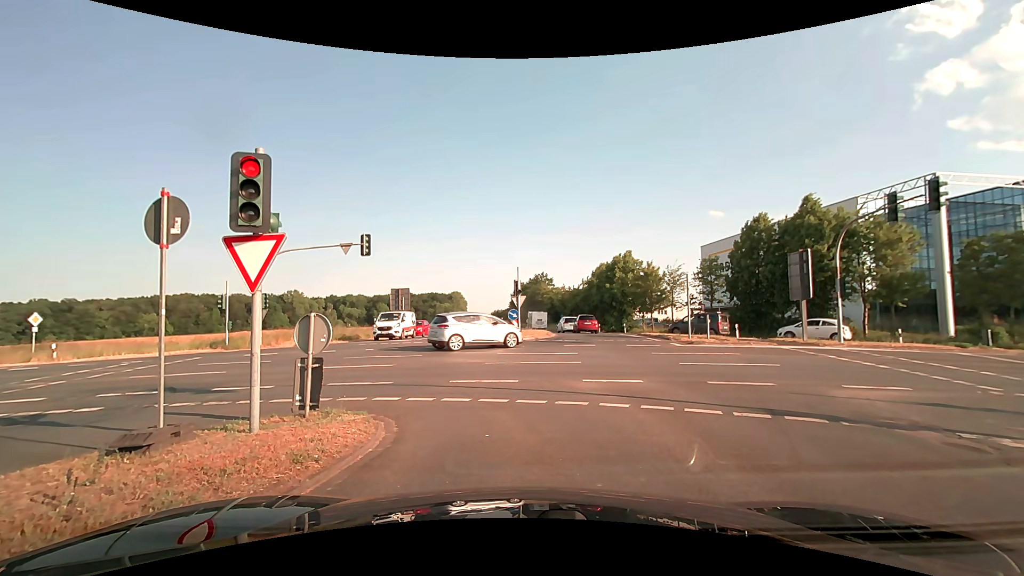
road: secondary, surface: asphalt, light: Day
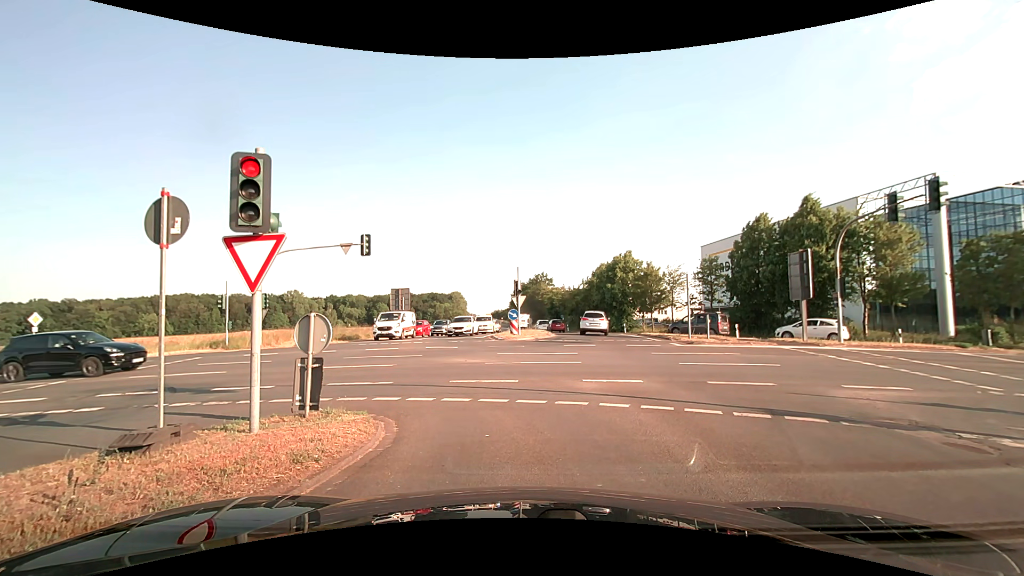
(0.0, 0.0) m; 0°
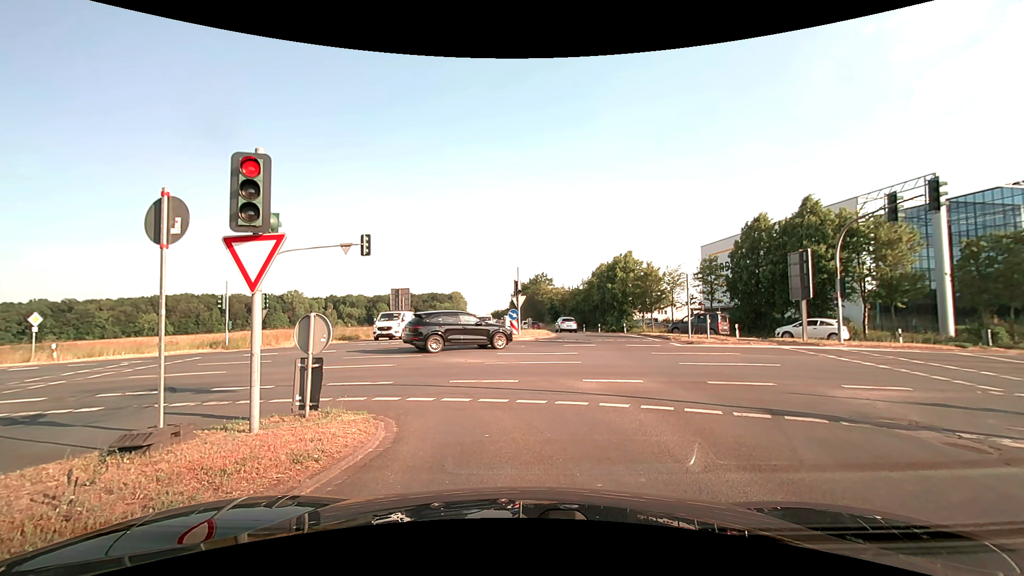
(0.0, 0.0) m; 0°
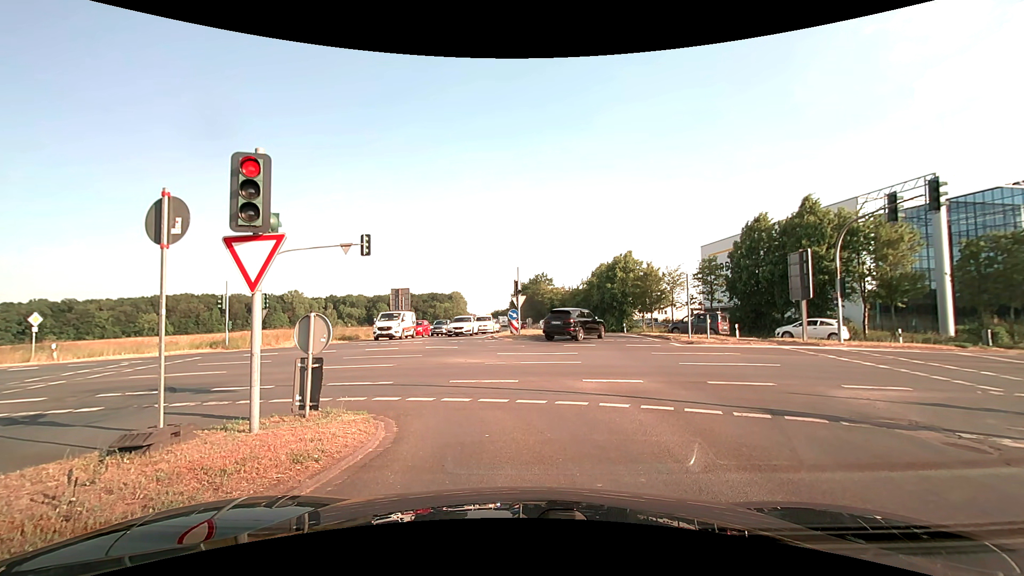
(0.0, 0.0) m; 0°
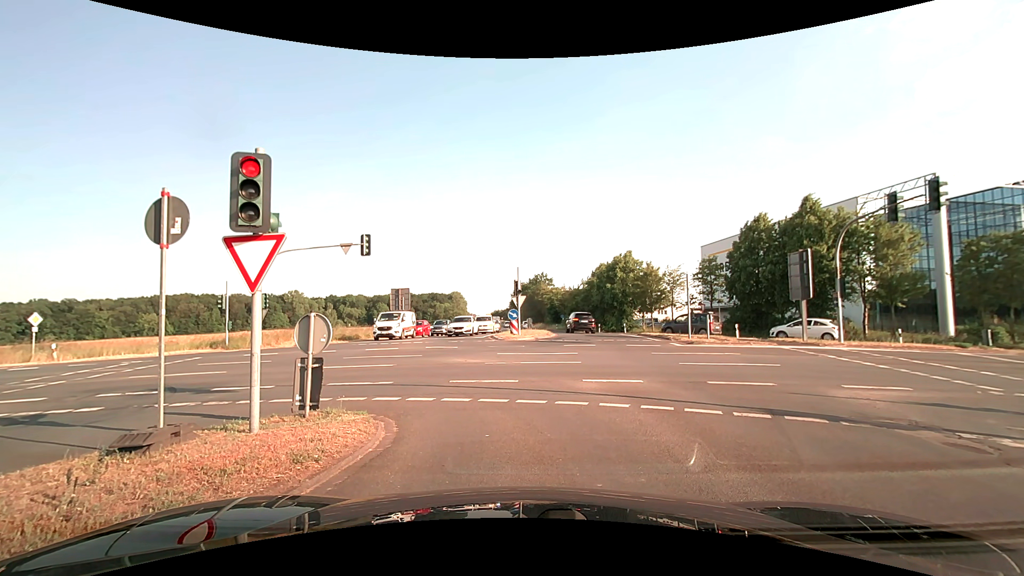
(0.0, 0.0) m; 0°
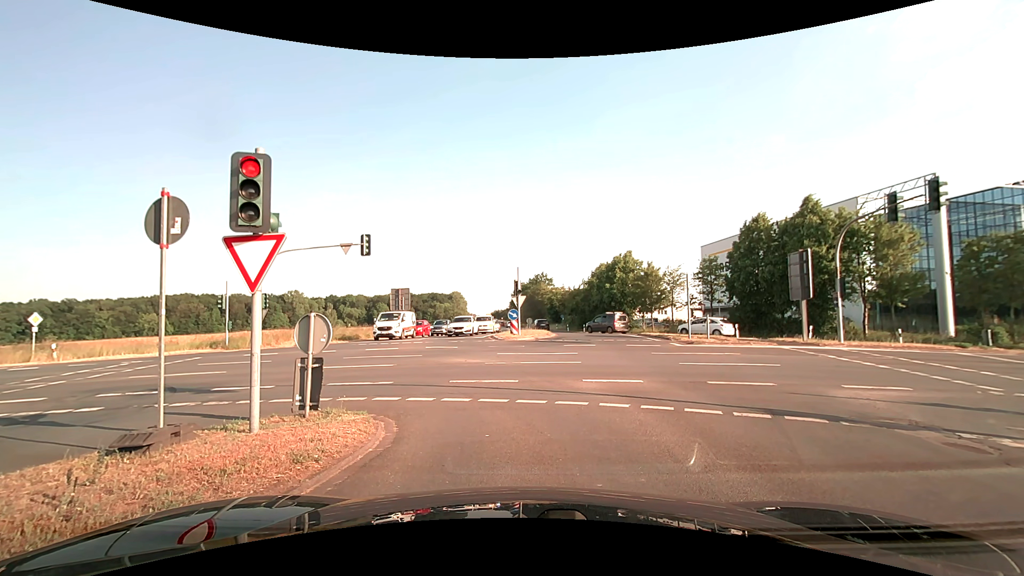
(0.0, 0.0) m; 0°
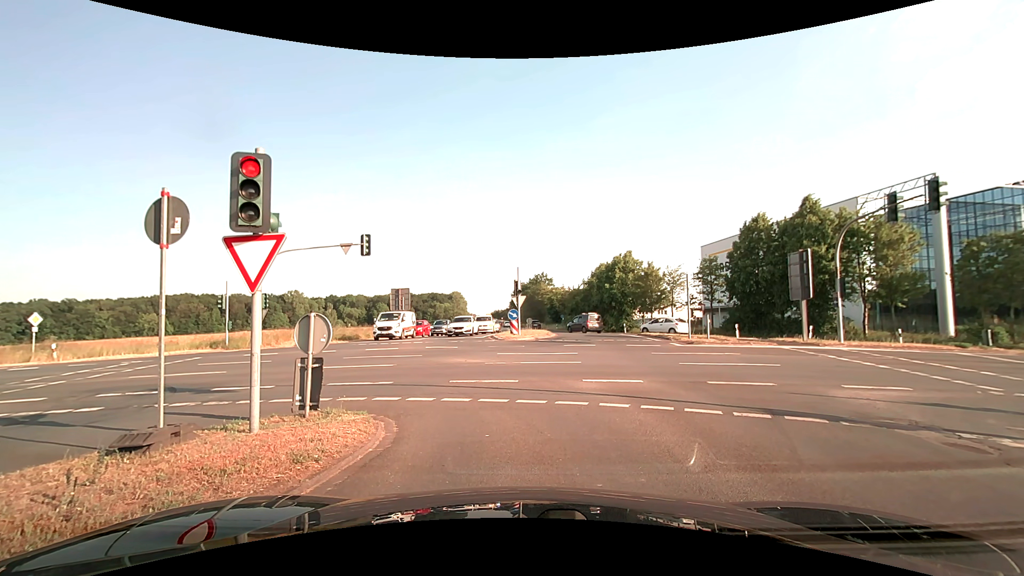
(0.0, 0.0) m; 0°
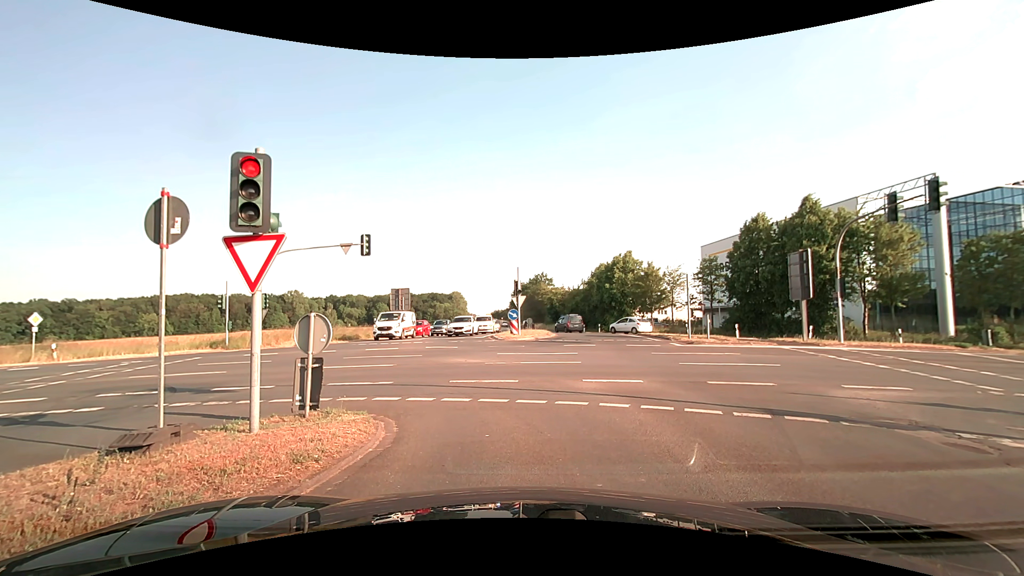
(0.0, 0.0) m; 0°
(0, +10) (-5, +19) (-13, +24) (-23, +26) (-33, +26) (-43, +27) (-53, +28) (-63, +28) (-73, +29) (-83, +29) m
